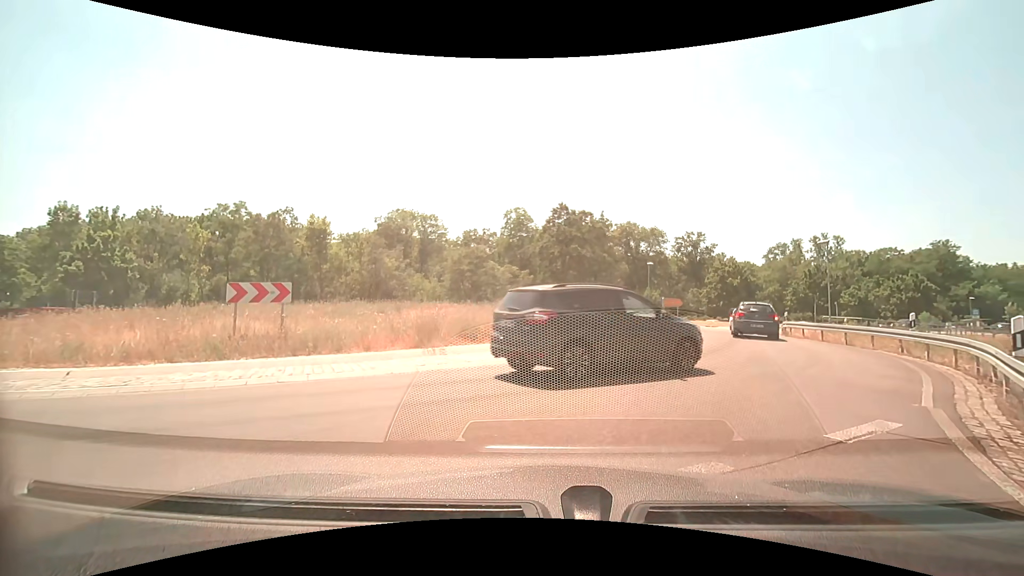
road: motorway_link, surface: asphalt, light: Day
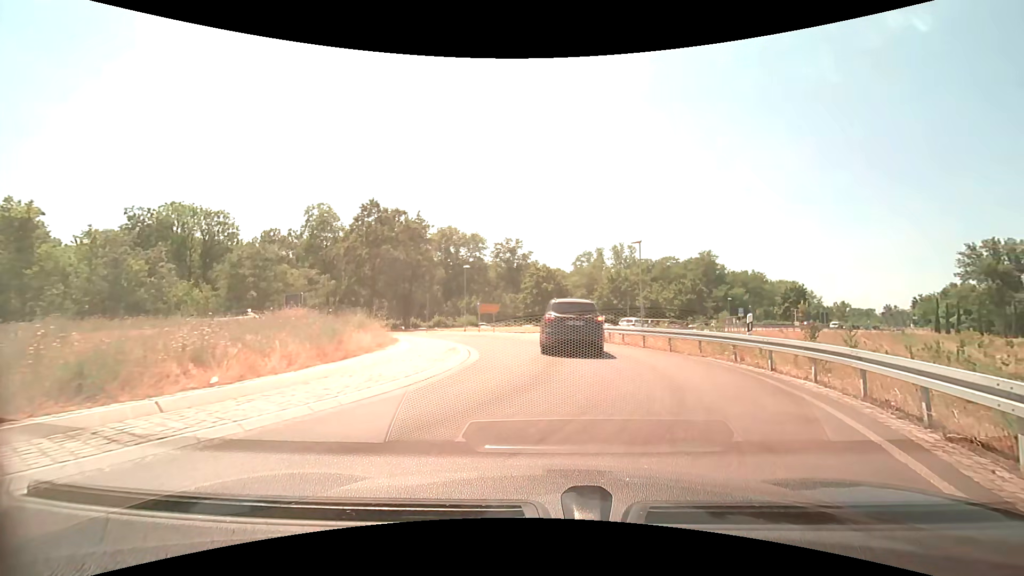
(+1.1, +5.9) m; +21°
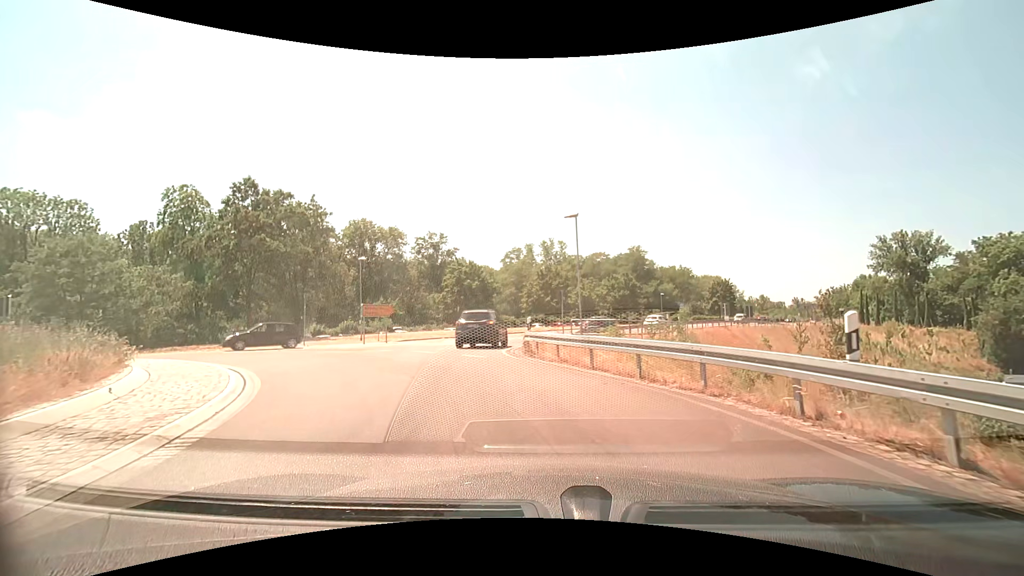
(+0.8, +8.6) m; +6°
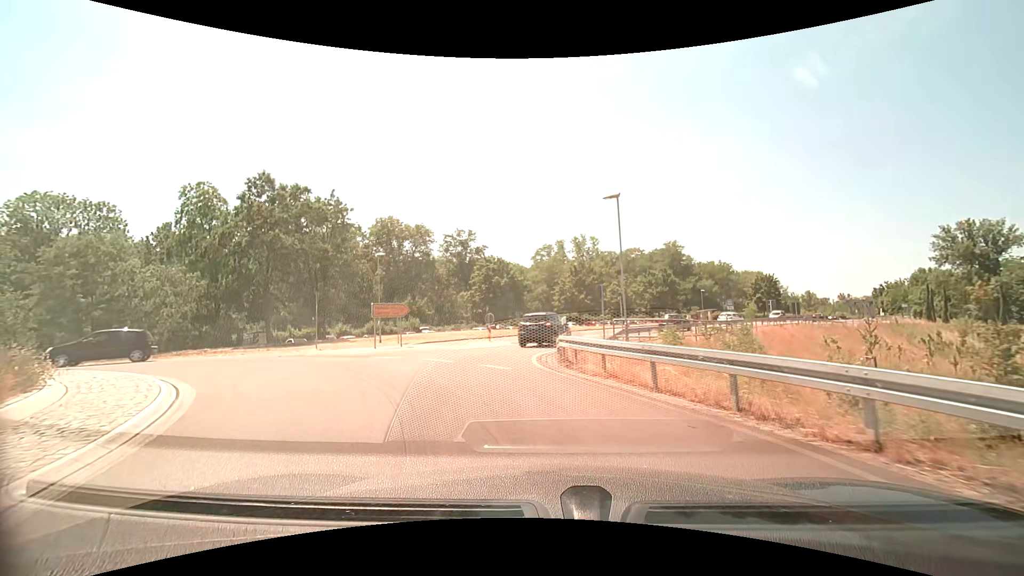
(-0.1, +3.4) m; -3°
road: primary
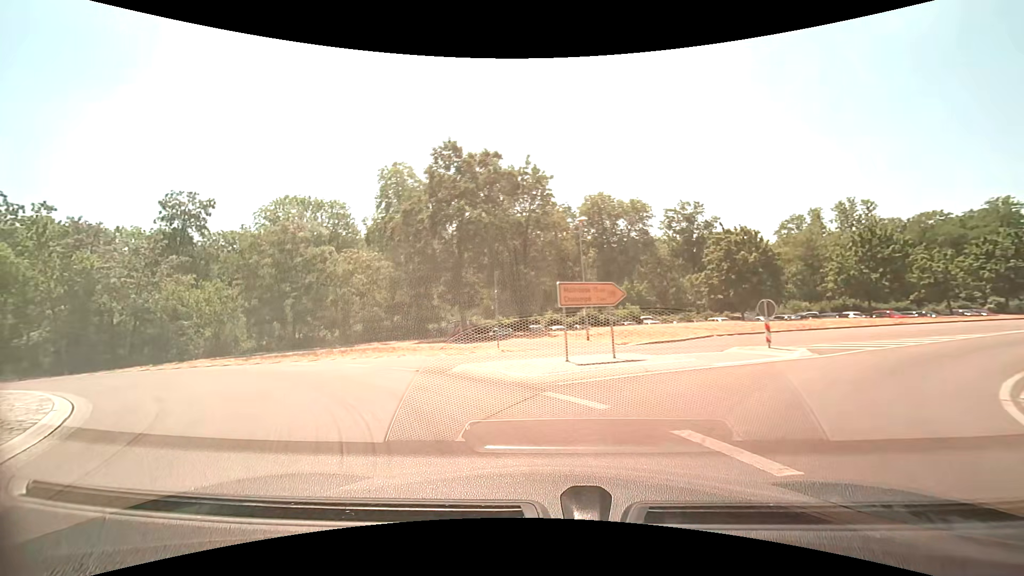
(-2.0, +10.0) m; -25°
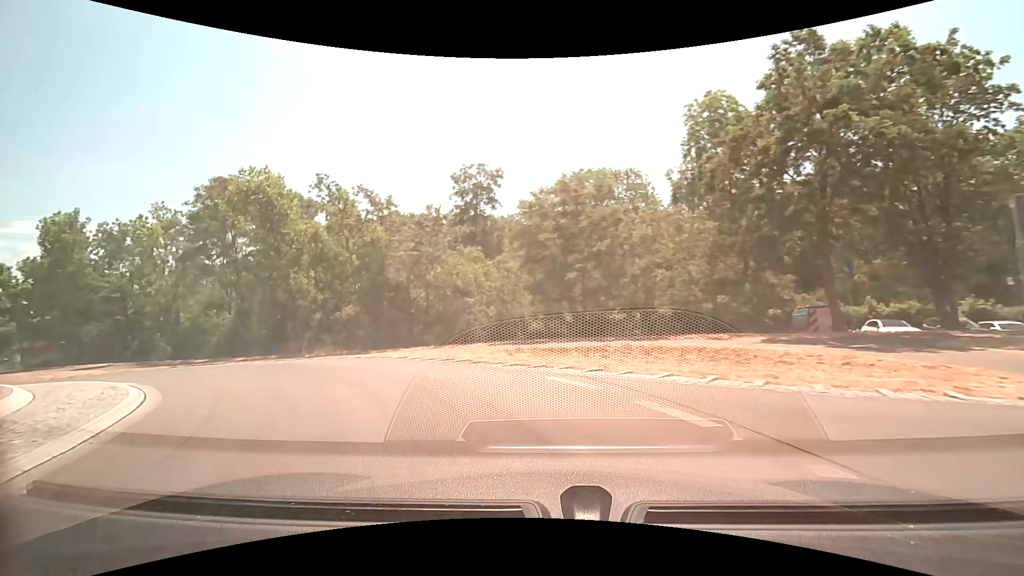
(-2.7, +9.3) m; -33°
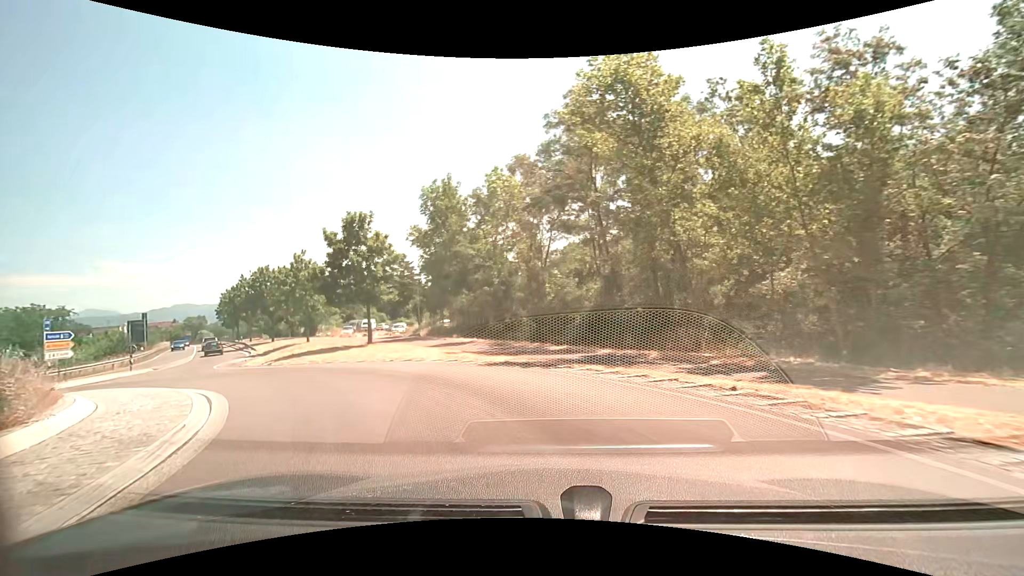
(-5.4, +12.5) m; -42°
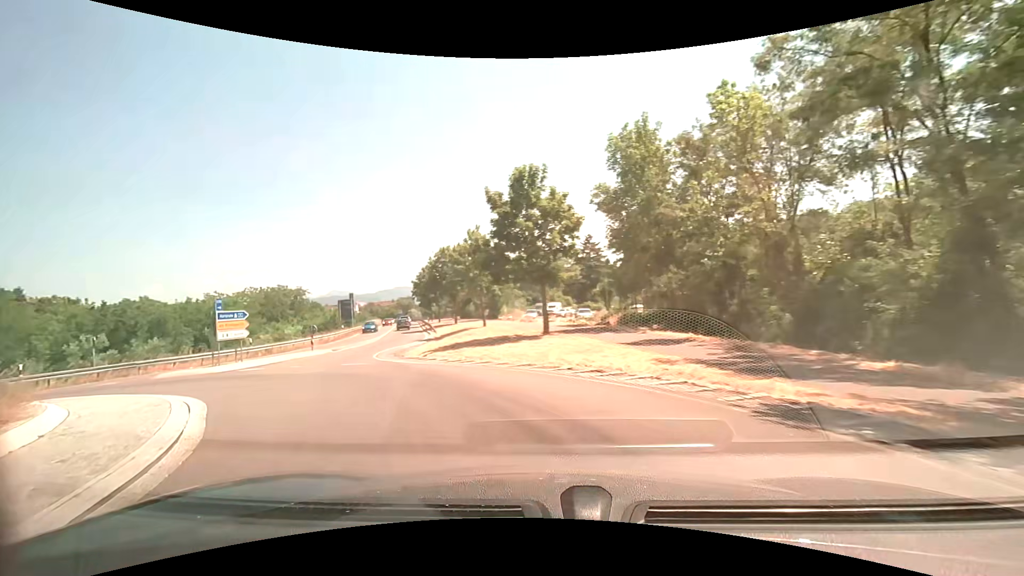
(-1.4, +7.4) m; -22°
(-2, +10) (-7, +18) (-11, +28) (-12, +38) (-14, +47) (-16, +57) (-19, +67) (-22, +76) (-24, +86) (-27, +96) m
